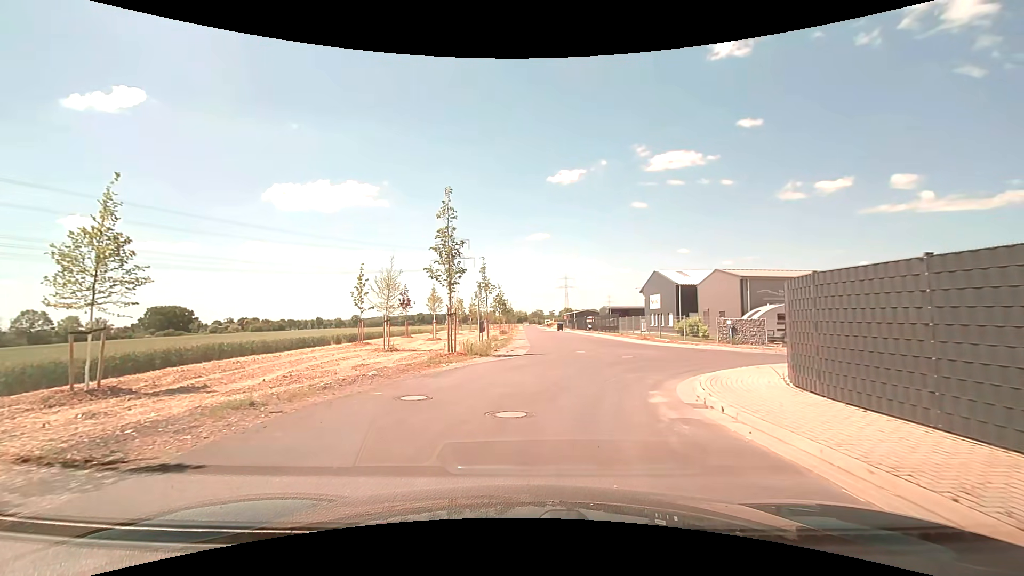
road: residential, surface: asphalt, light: Day
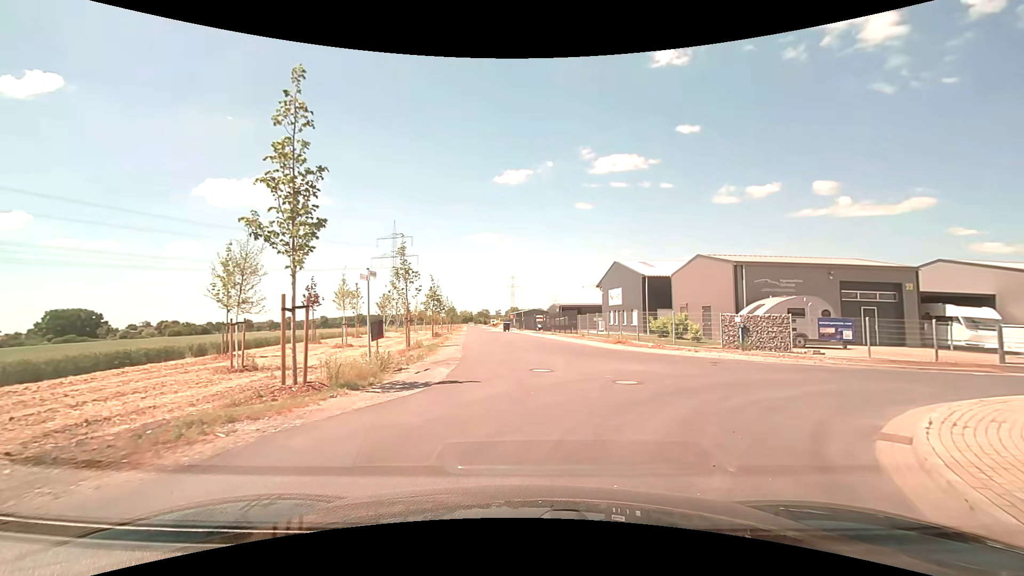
(+0.5, +8.7) m; +6°
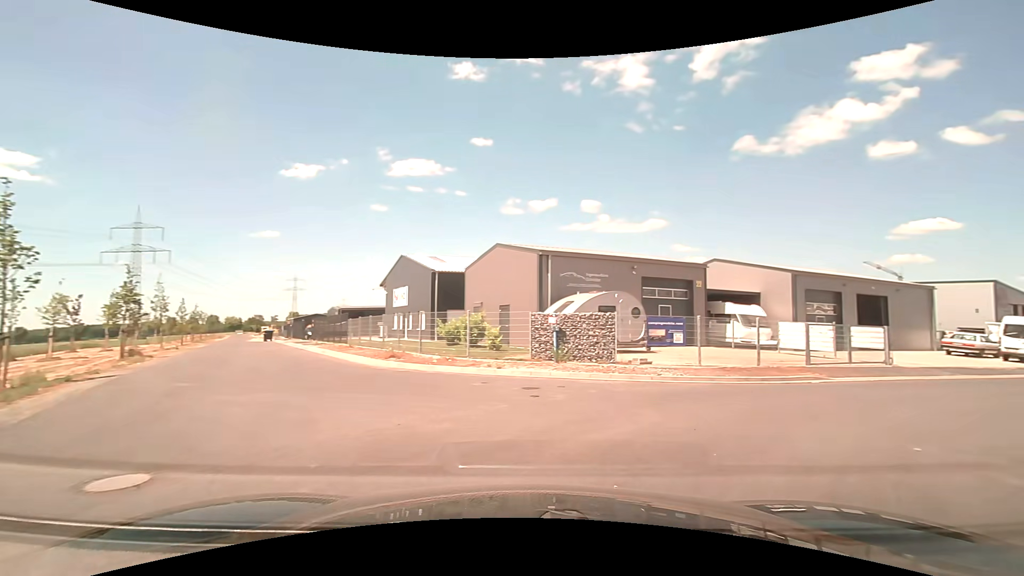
(+1.2, +7.3) m; +23°
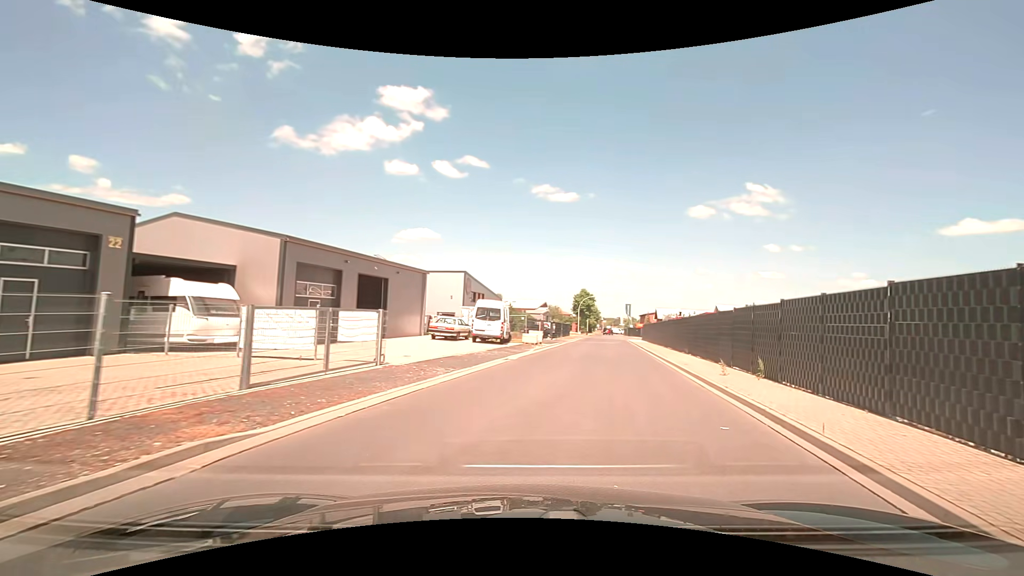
(+4.9, +9.3) m; +51°
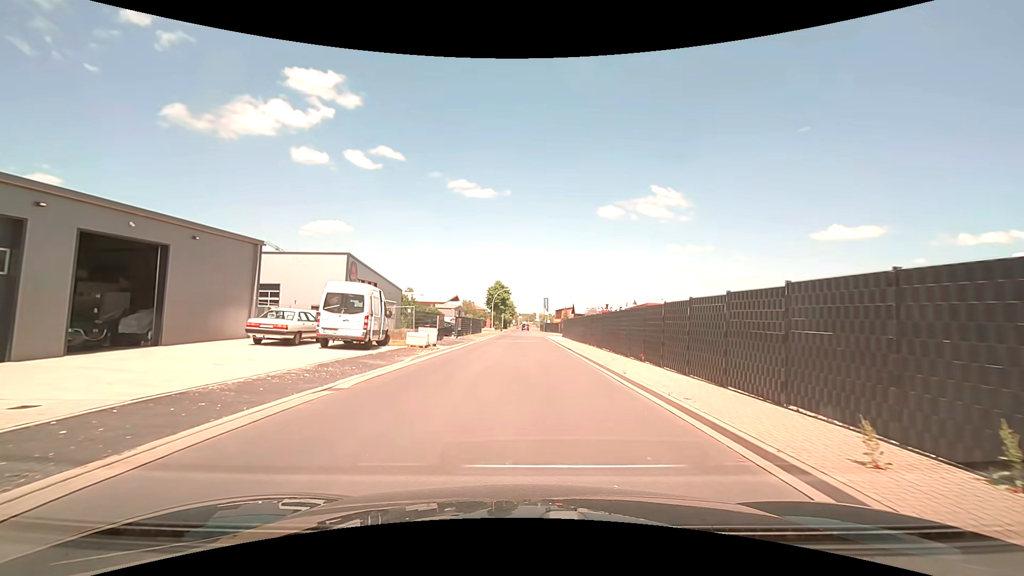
(+1.4, +10.4) m; +10°
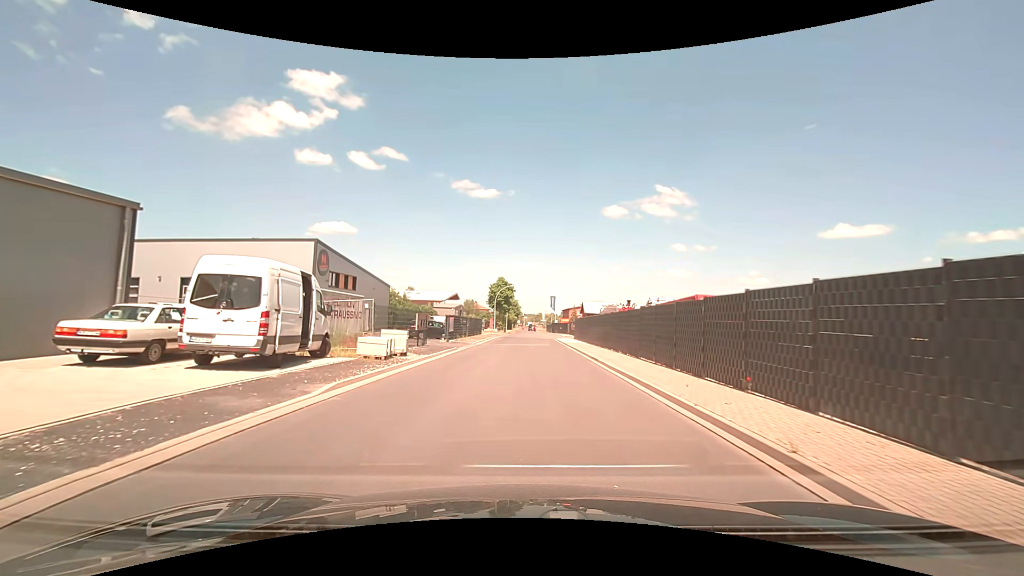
(0.0, +8.3) m; -1°
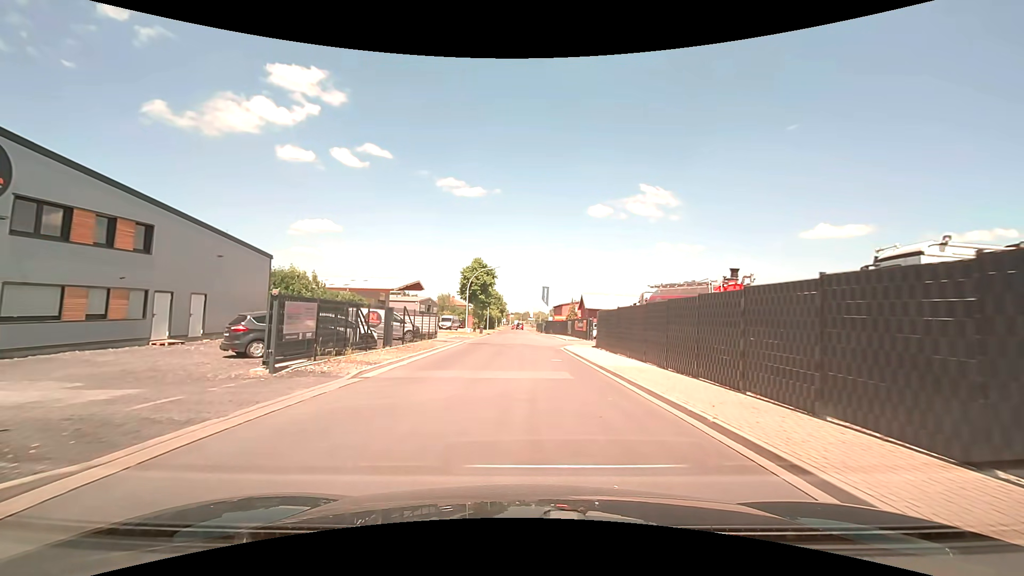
(+0.4, +23.7) m; +2°
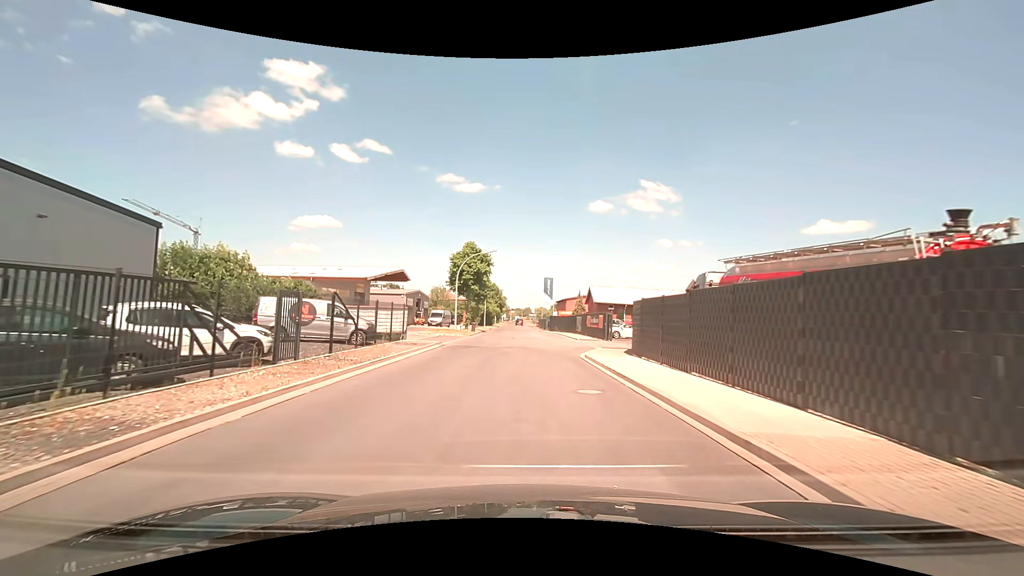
(0.0, +9.9) m; 0°
(0, +10) (0, +20) (0, +30) (-1, +40) (-1, +50) (-1, +60) (0, +70) (0, +80) (0, +90) (0, +100) m
